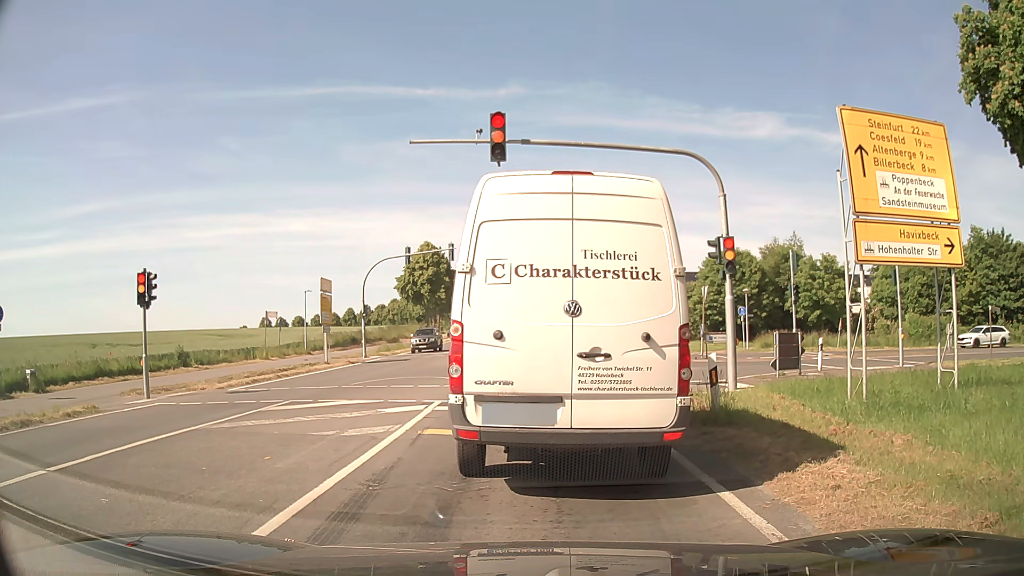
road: secondary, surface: asphalt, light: Day
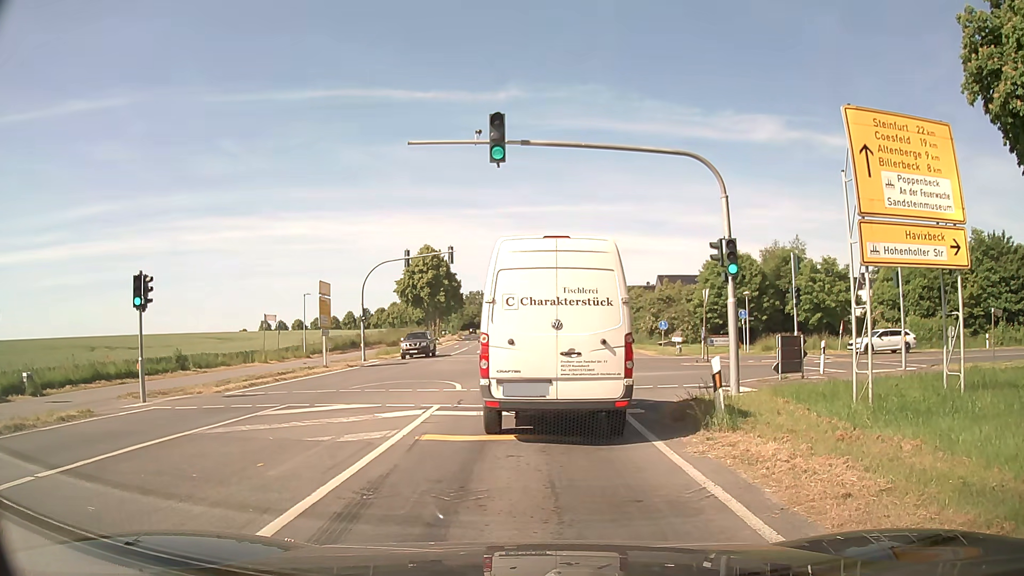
(0.0, +0.2) m; 0°
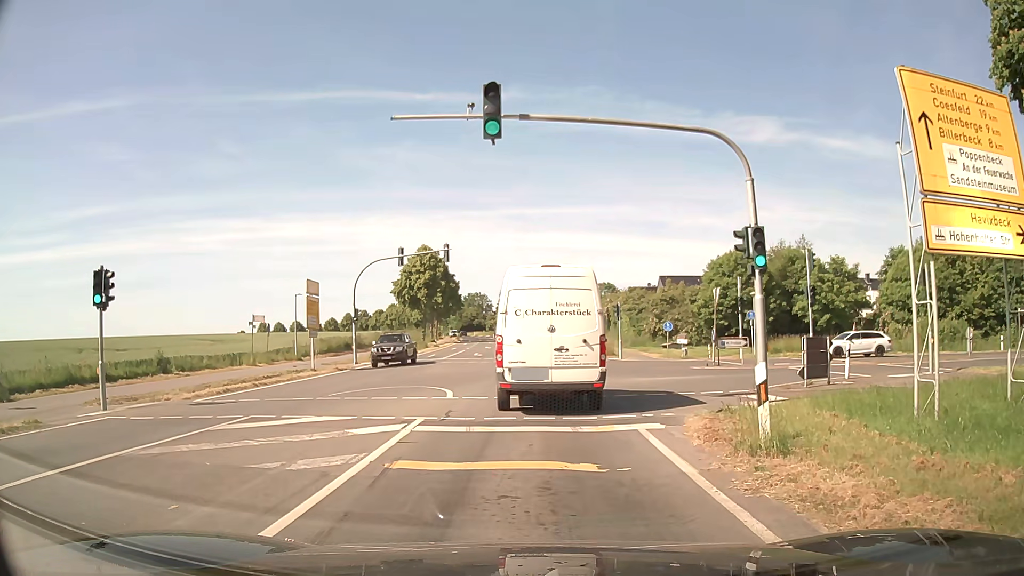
(0.0, +2.2) m; 0°
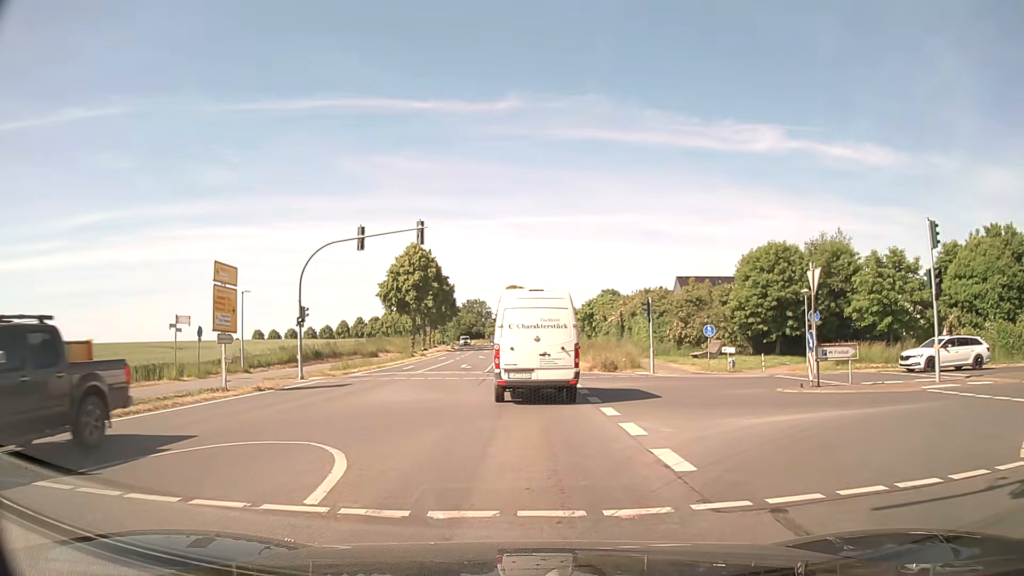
(+0.3, +11.0) m; +1°
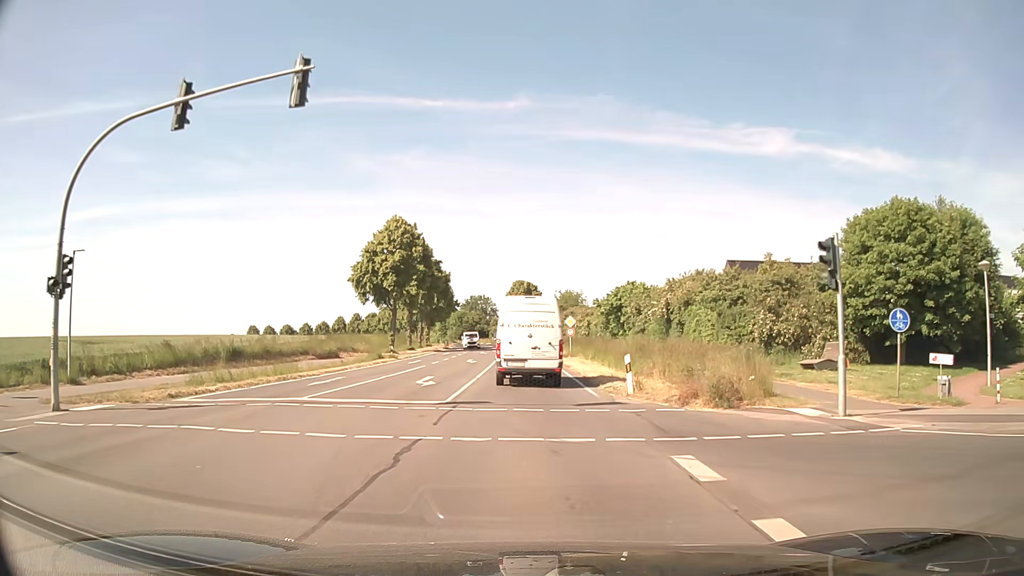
(0.0, +19.2) m; 0°
